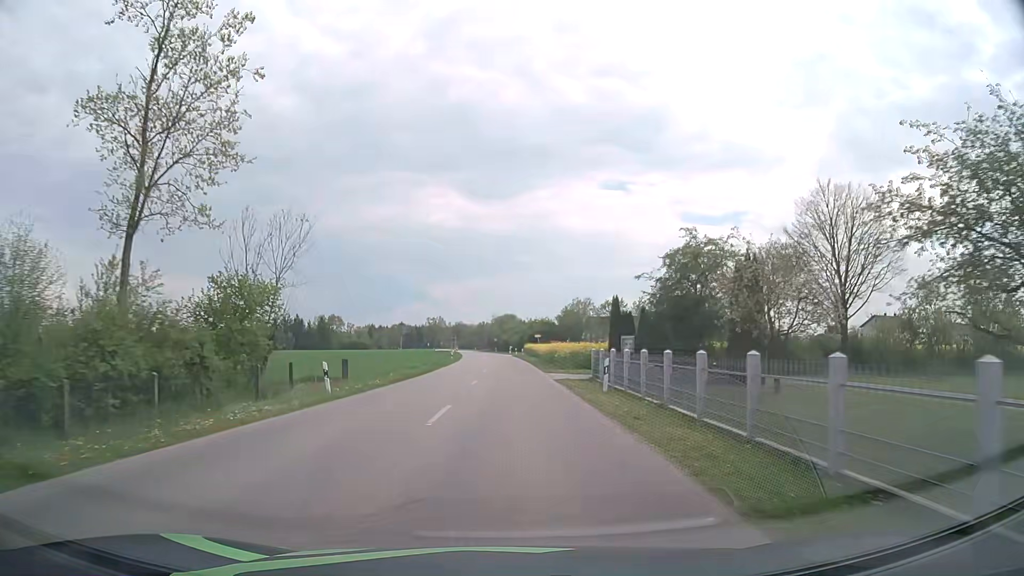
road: secondary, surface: asphalt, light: Day
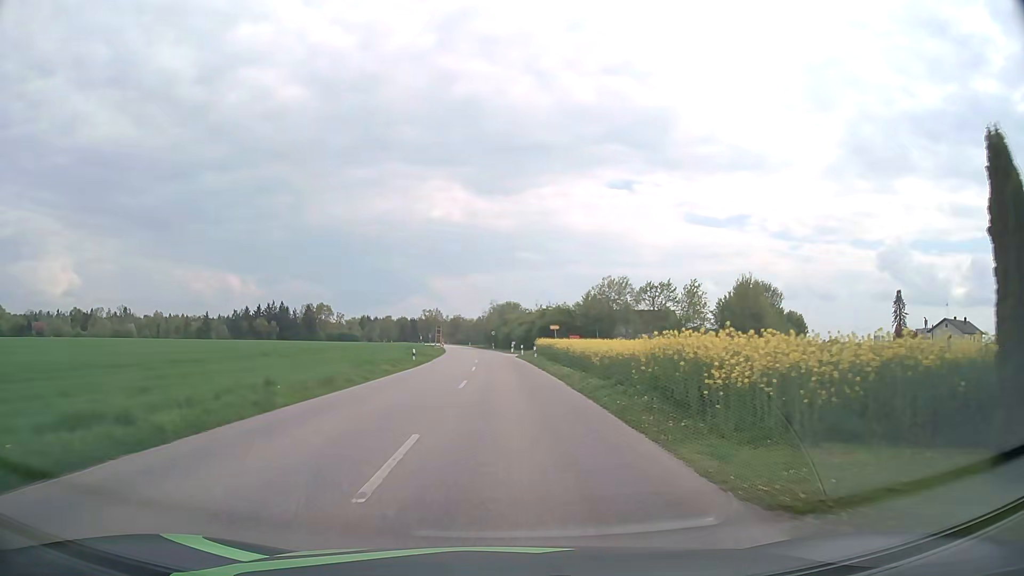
(-0.3, +30.9) m; 0°
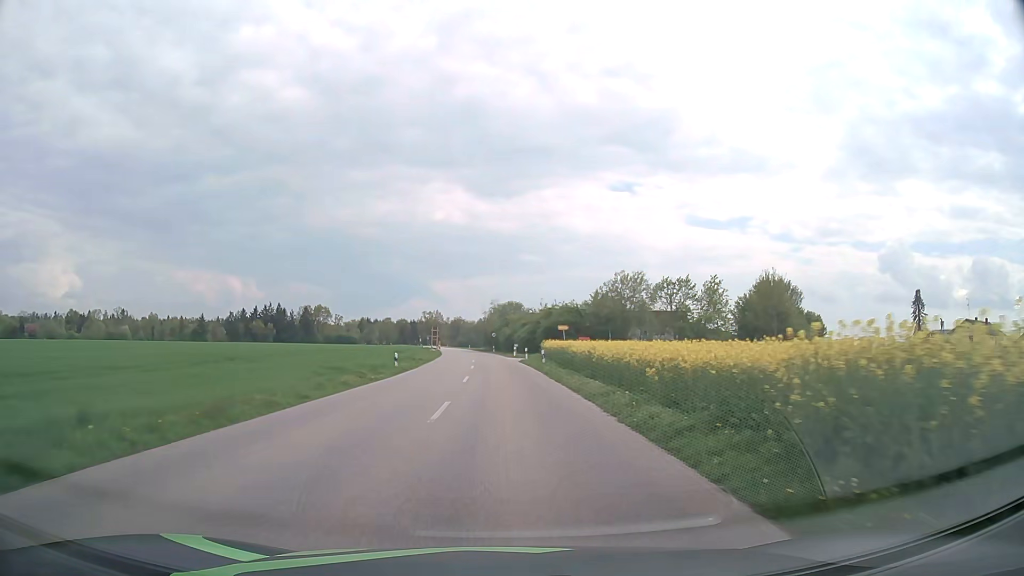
(0.0, +7.7) m; 0°
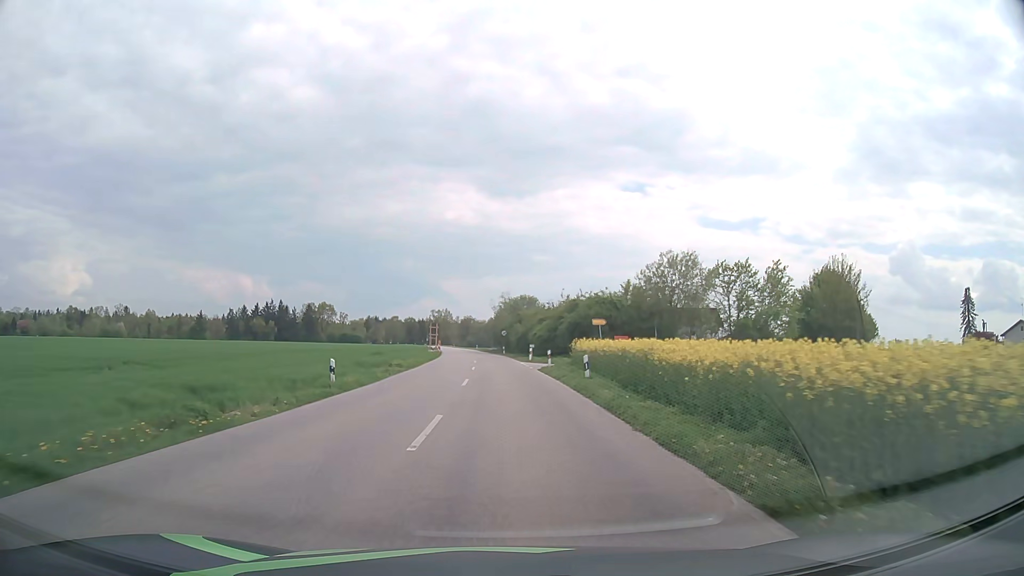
(-0.1, +15.2) m; -1°
